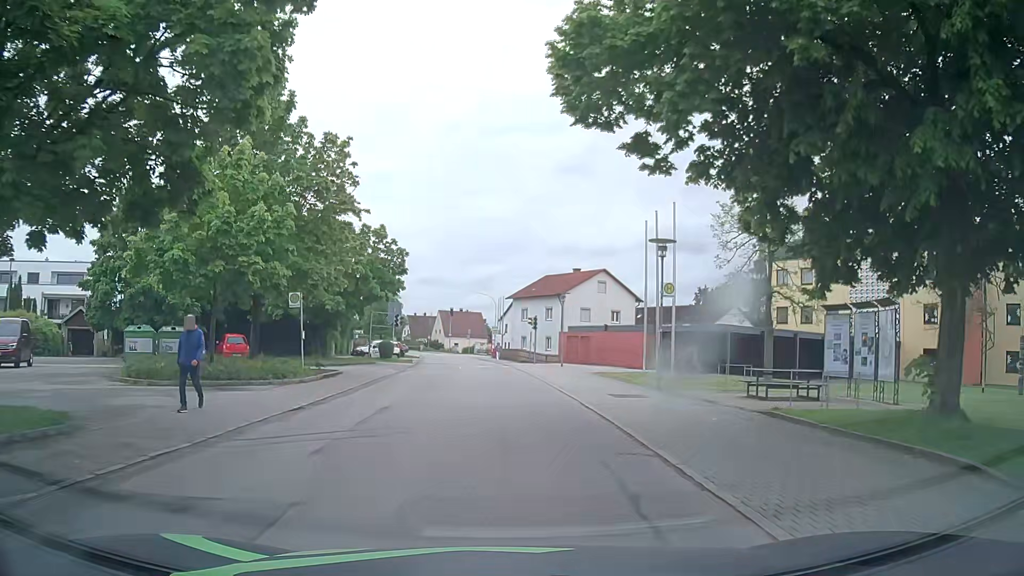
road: residential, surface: asphalt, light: Day
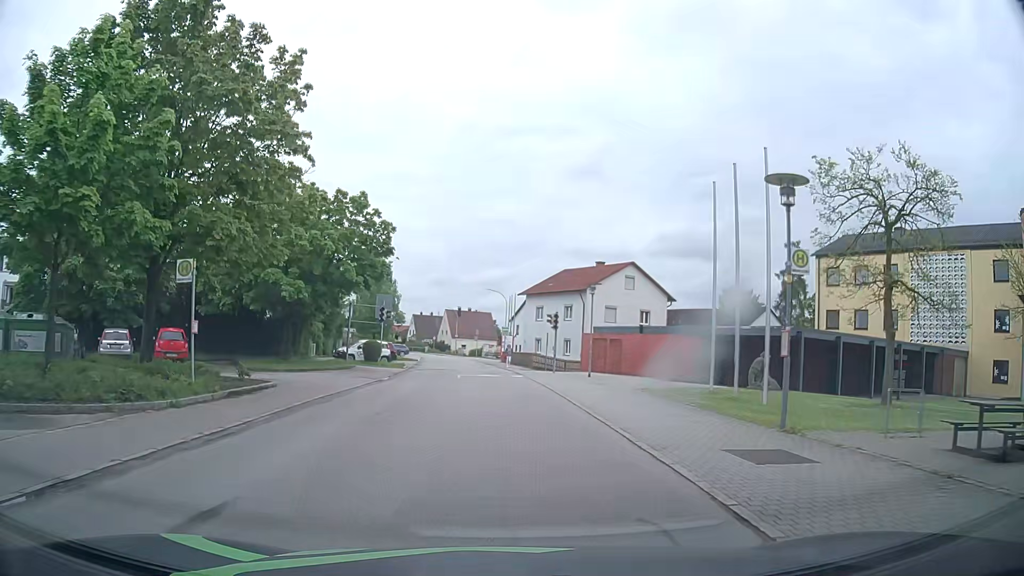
(0.0, +8.9) m; +1°
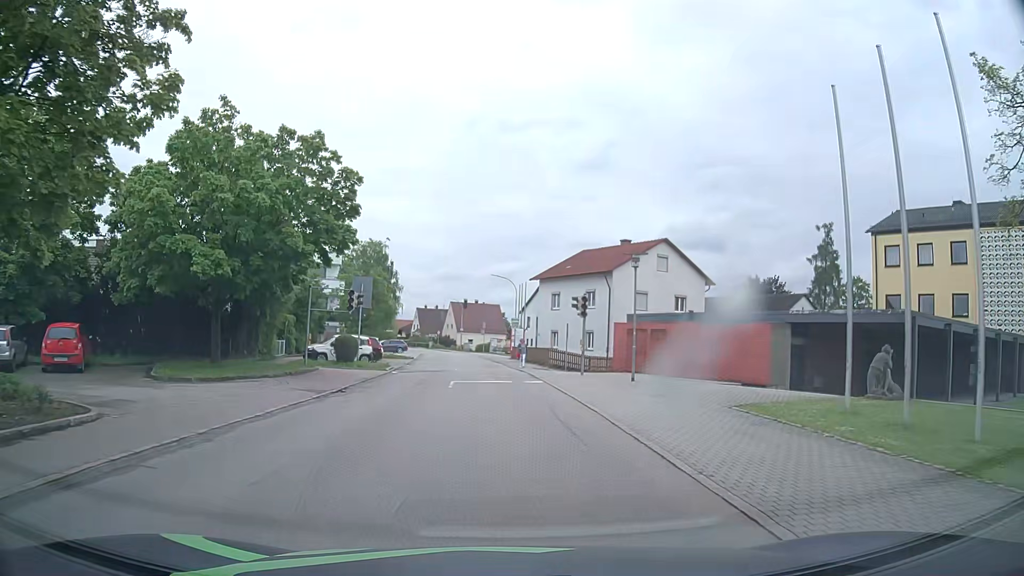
(-0.2, +8.9) m; -2°
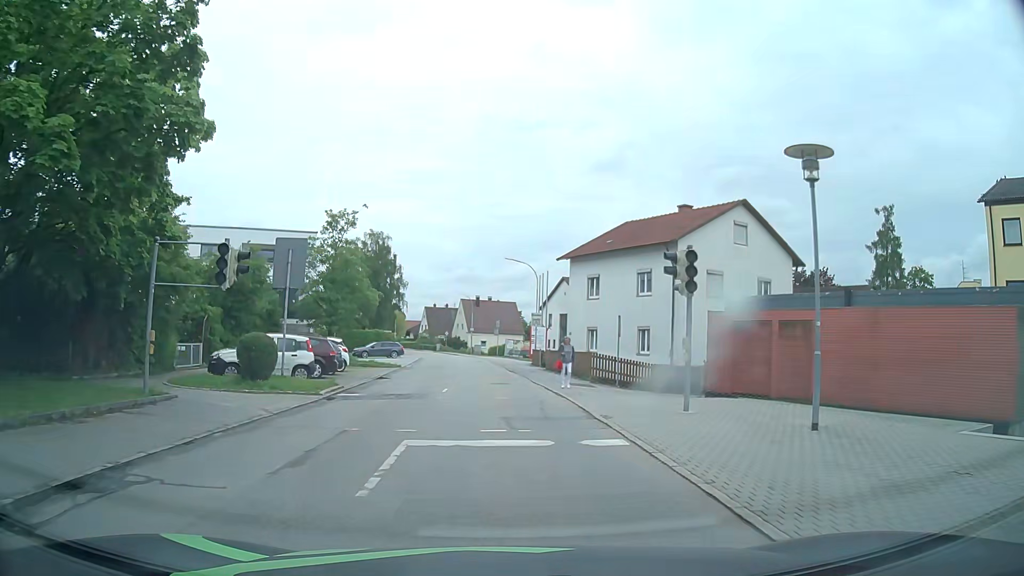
(-0.1, +13.4) m; -1°
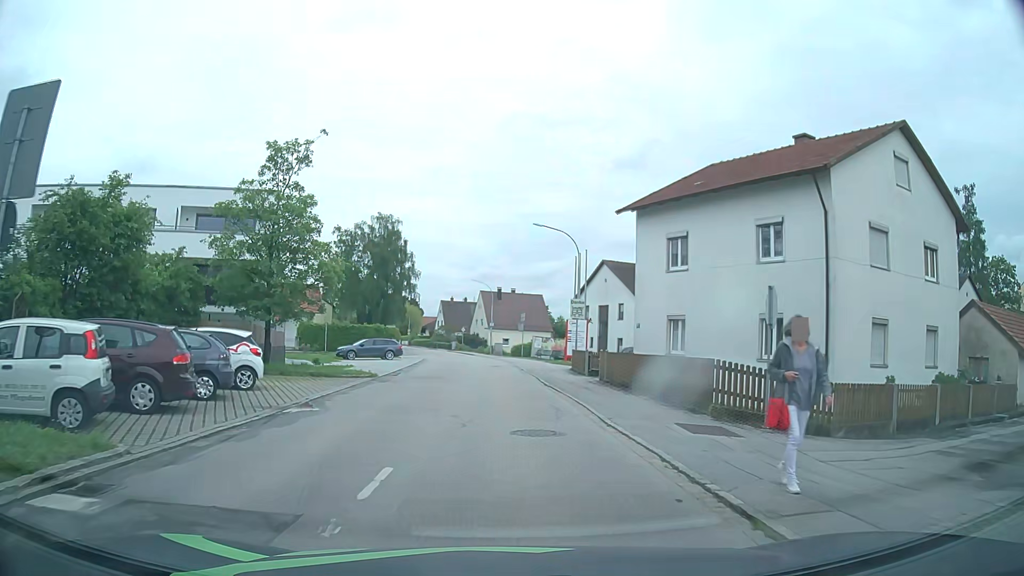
(-0.2, +13.5) m; -2°
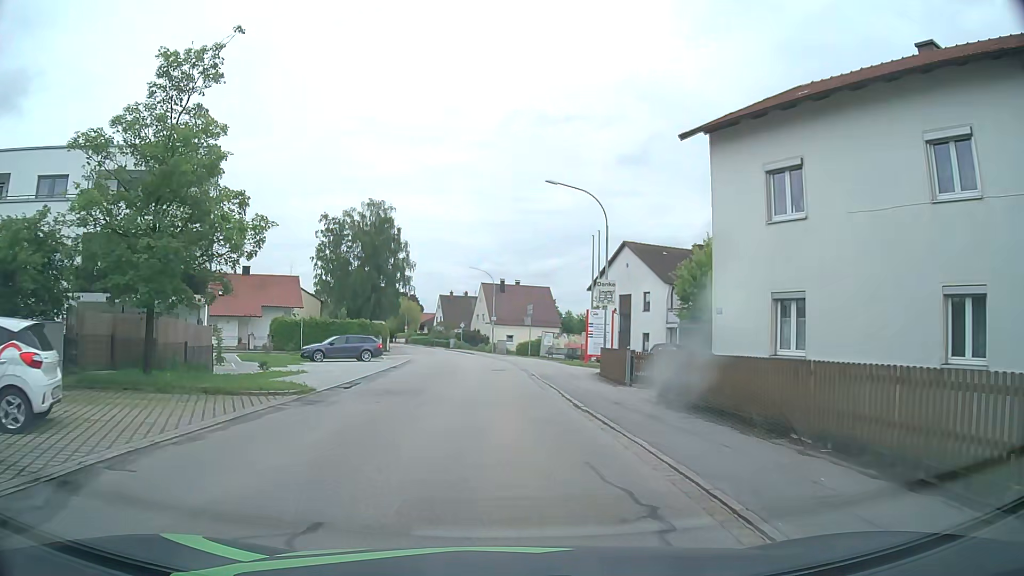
(0.0, +9.1) m; 0°
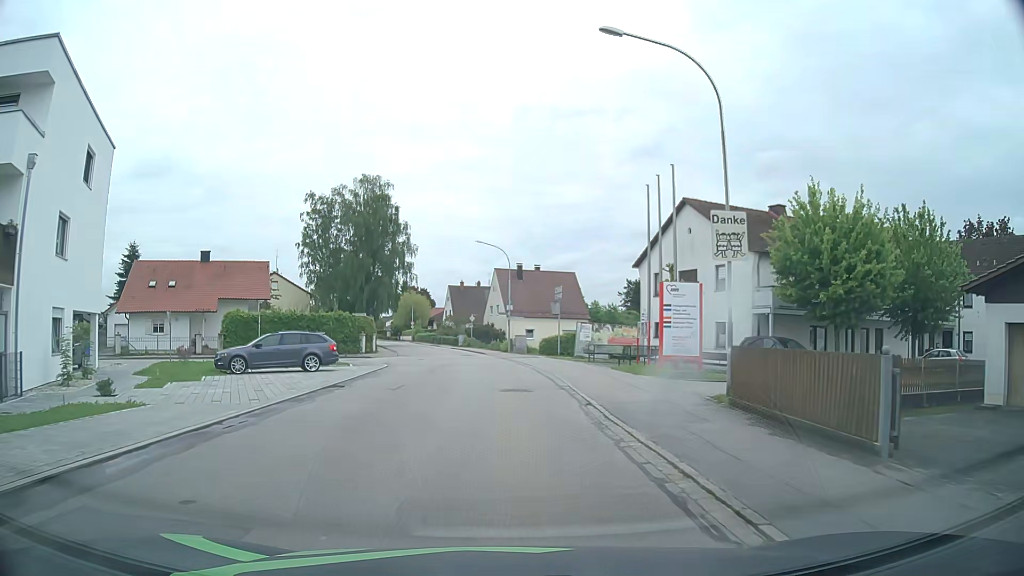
(-0.2, +13.6) m; -2°
(0, +10) (0, +20) (-1, +30) (-2, +40) (-4, +50) (-6, +60) (-8, +69) (-10, +79) (-13, +89) (-15, +99) m
